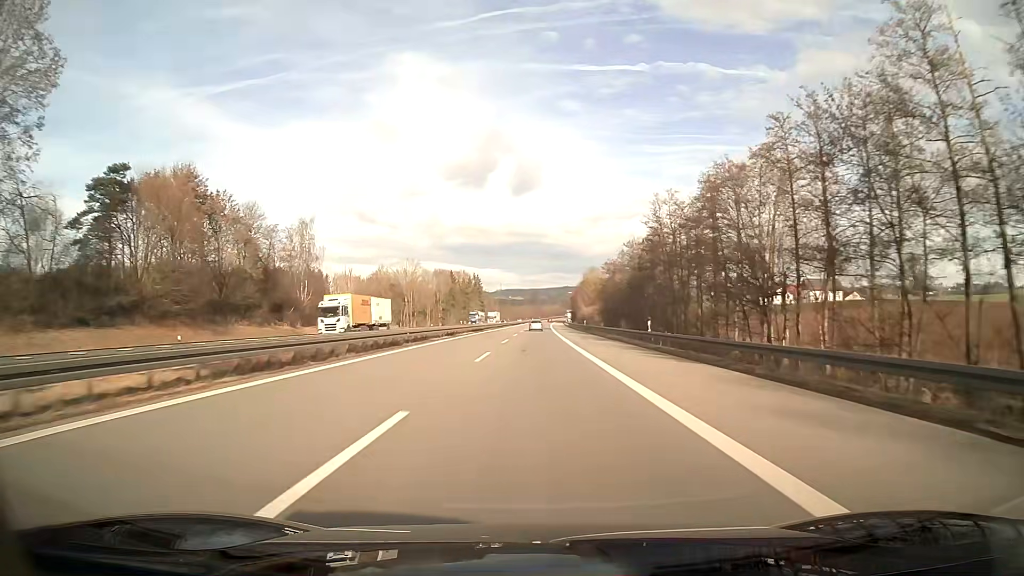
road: motorway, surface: asphalt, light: Day
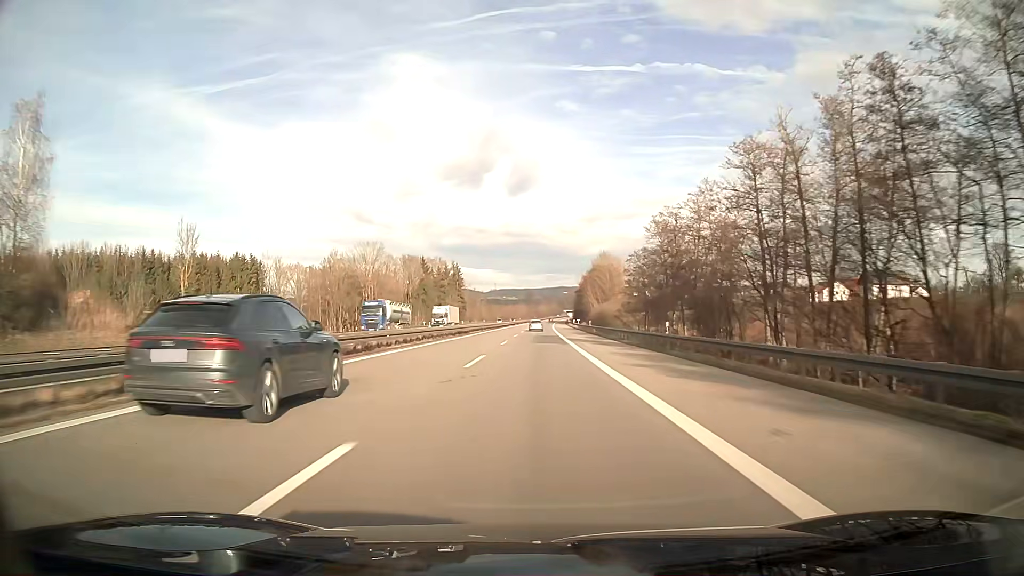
(+0.3, +57.1) m; 0°
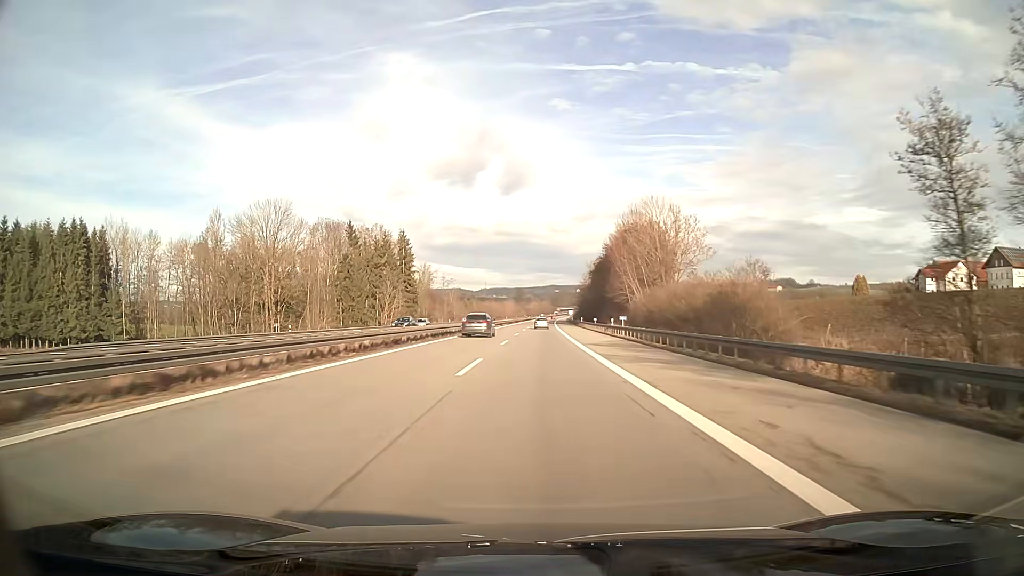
(+0.5, +76.2) m; +1°
